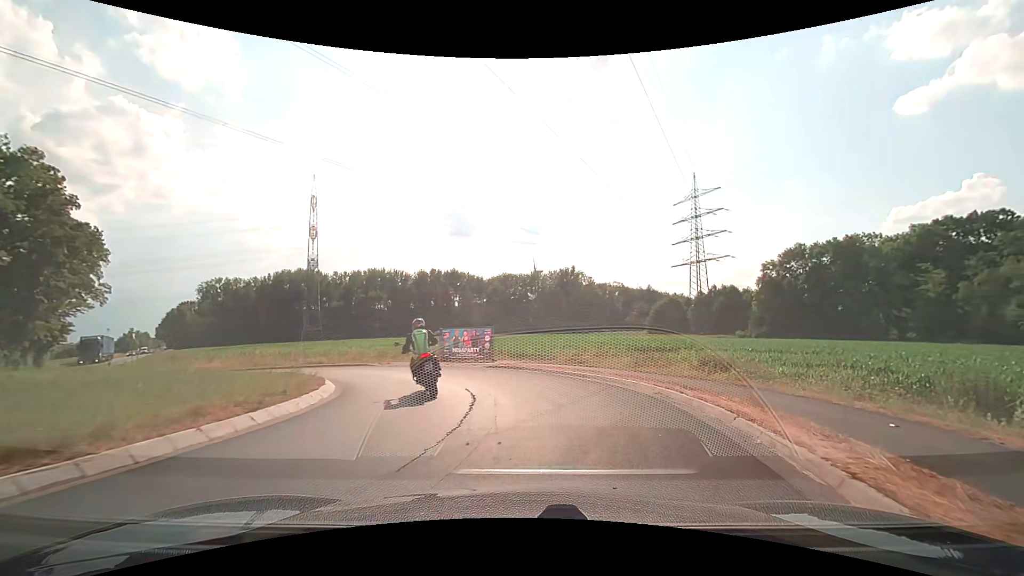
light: Day
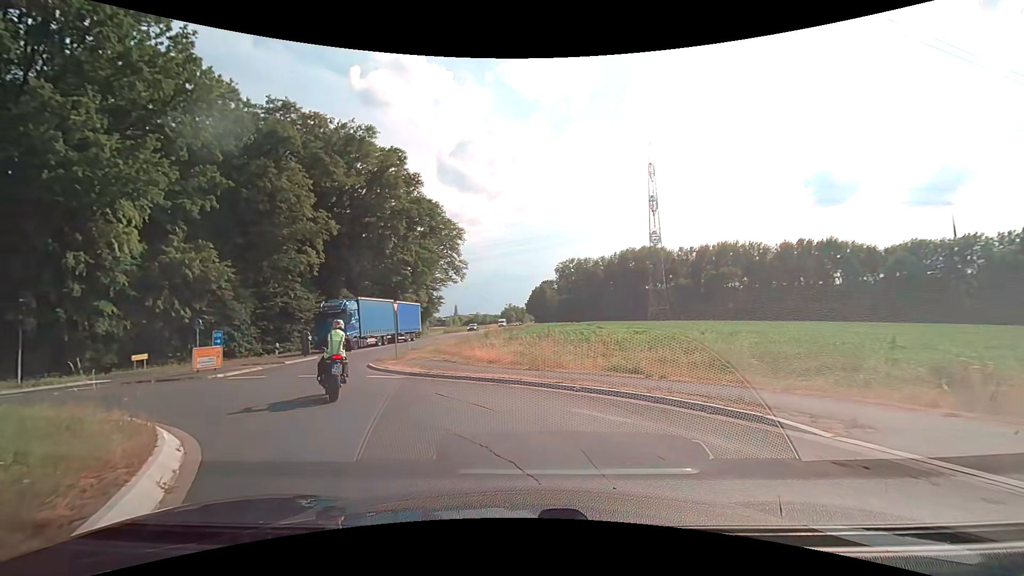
(-4.8, +19.1) m; -37°
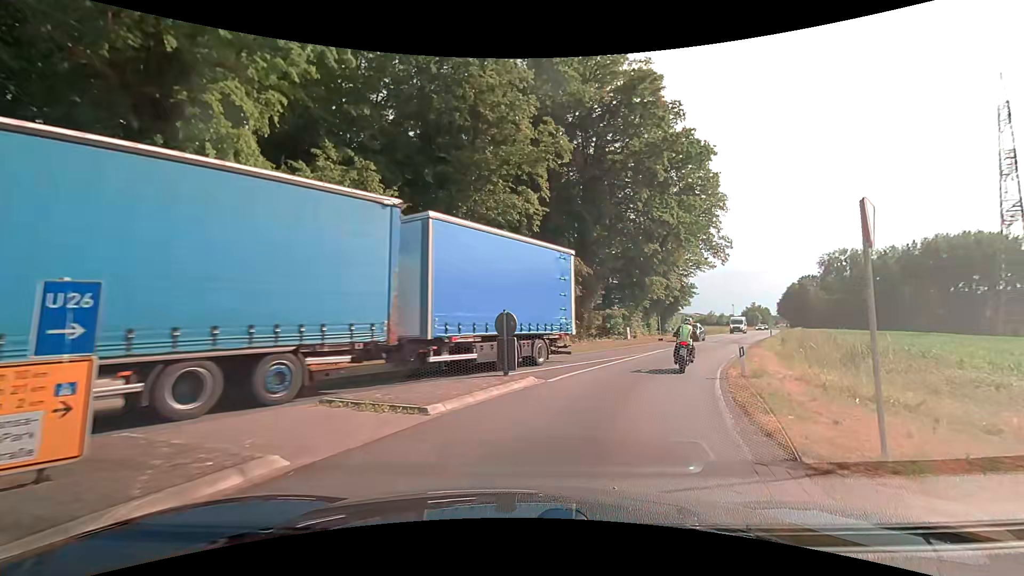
(-7.0, +19.0) m; -25°
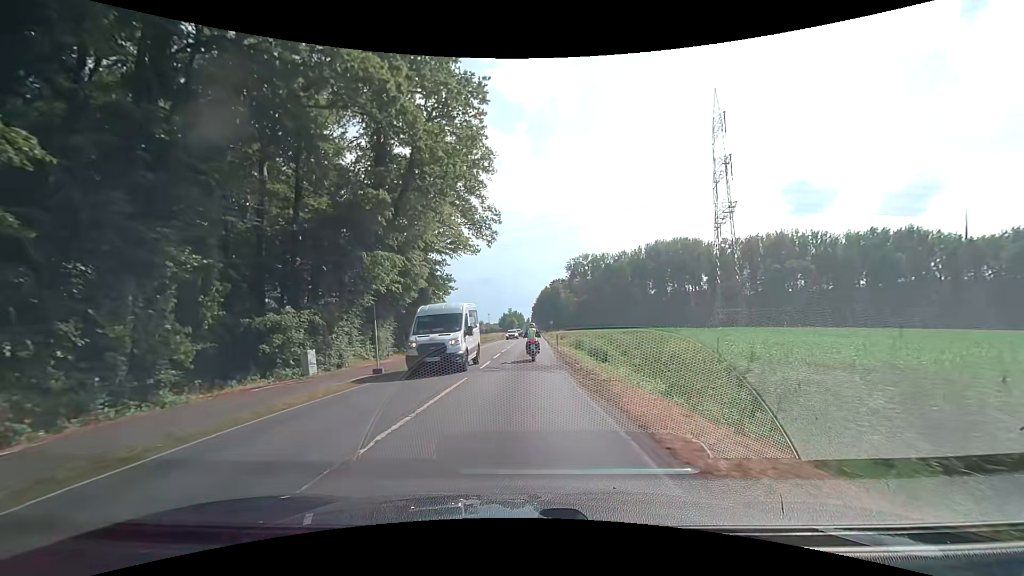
(+7.8, +24.9) m; +27°
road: secondary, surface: asphalt
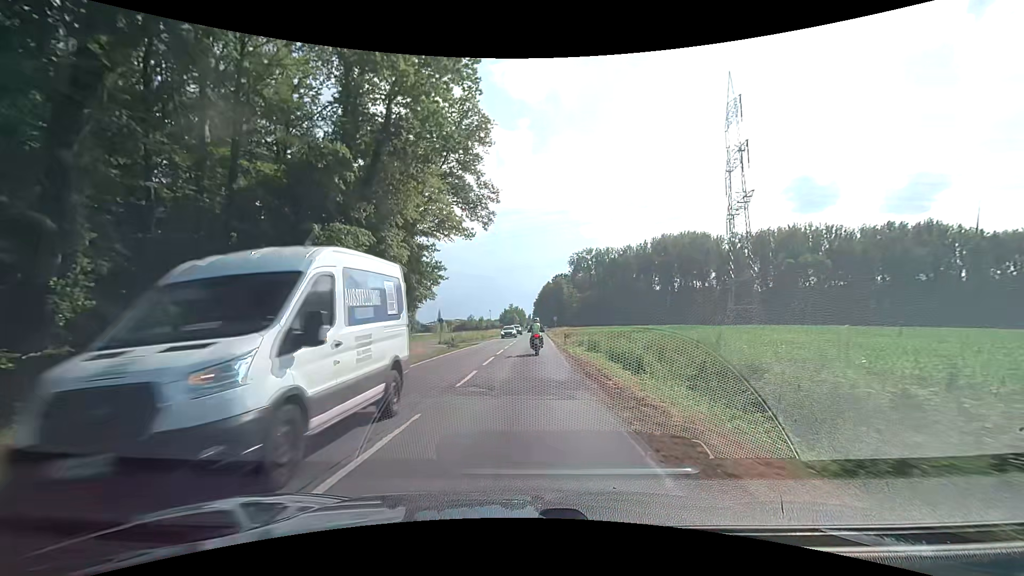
(0.0, +6.8) m; 0°
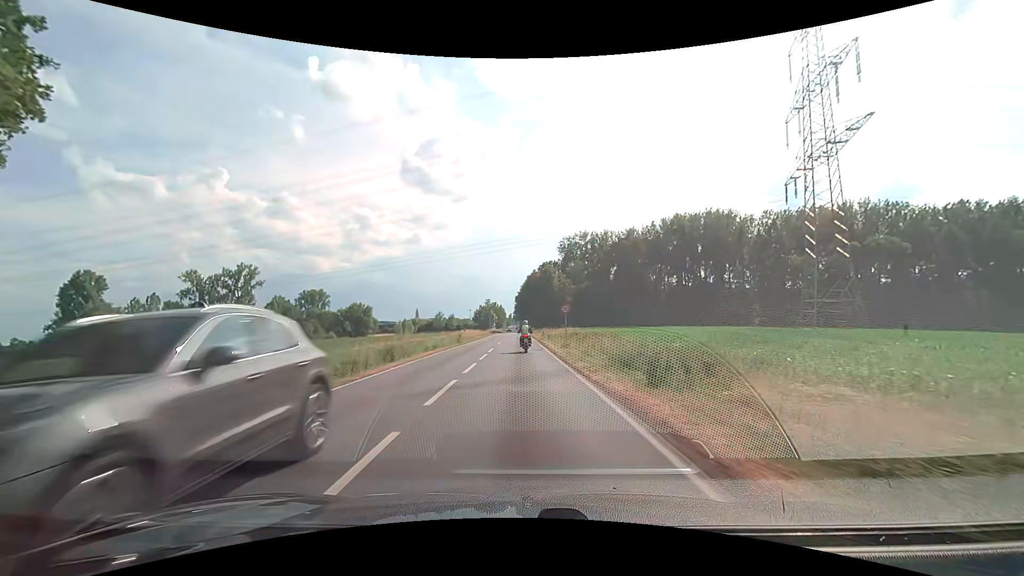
(+0.2, +39.2) m; +2°
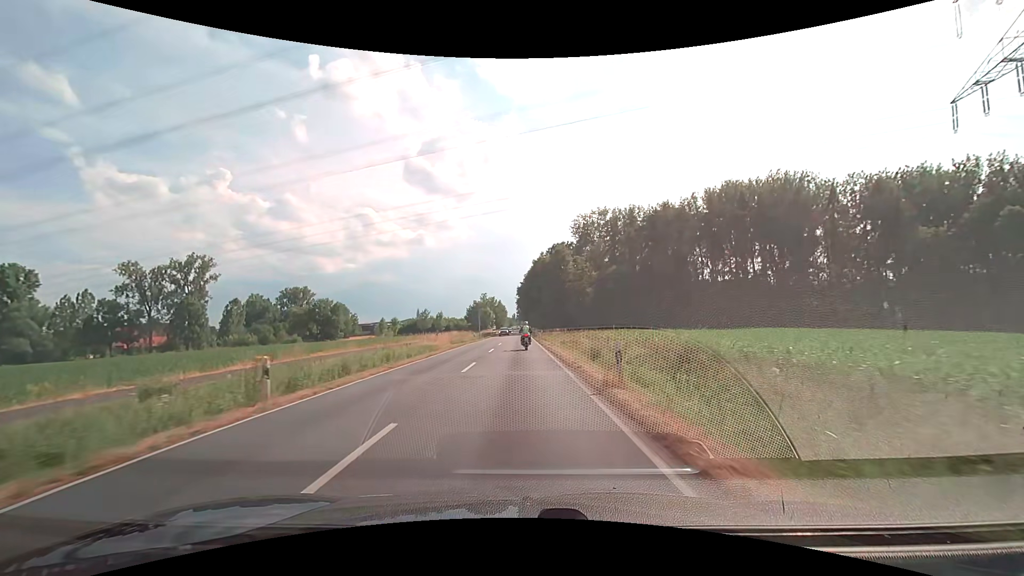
(-0.2, +35.6) m; -1°
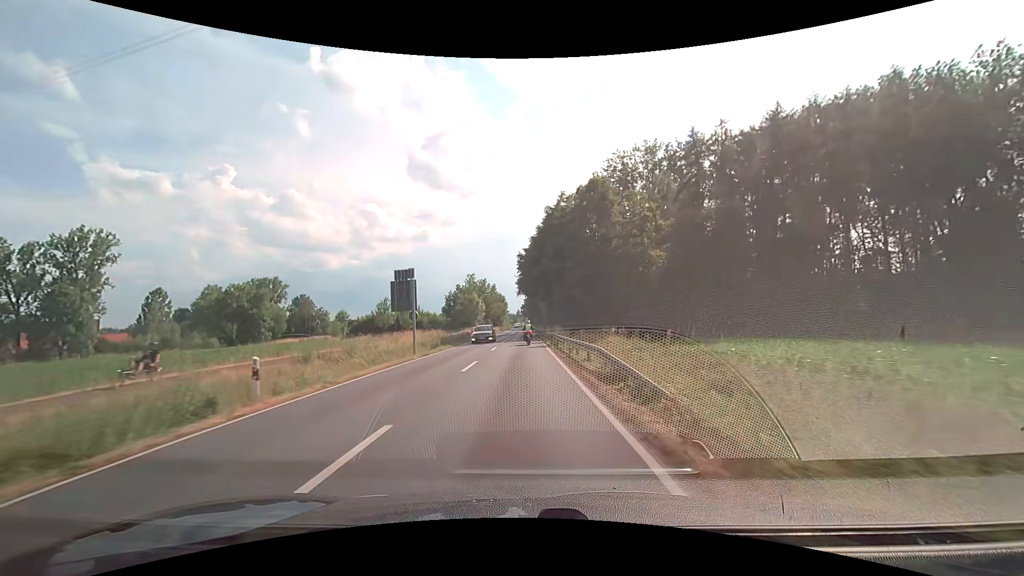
(-0.1, +48.6) m; 0°
(0, +10) (0, +20) (0, +30) (0, +40) (0, +50) (0, +60) (0, +70) (0, +80) (0, +90) (0, +100) m
